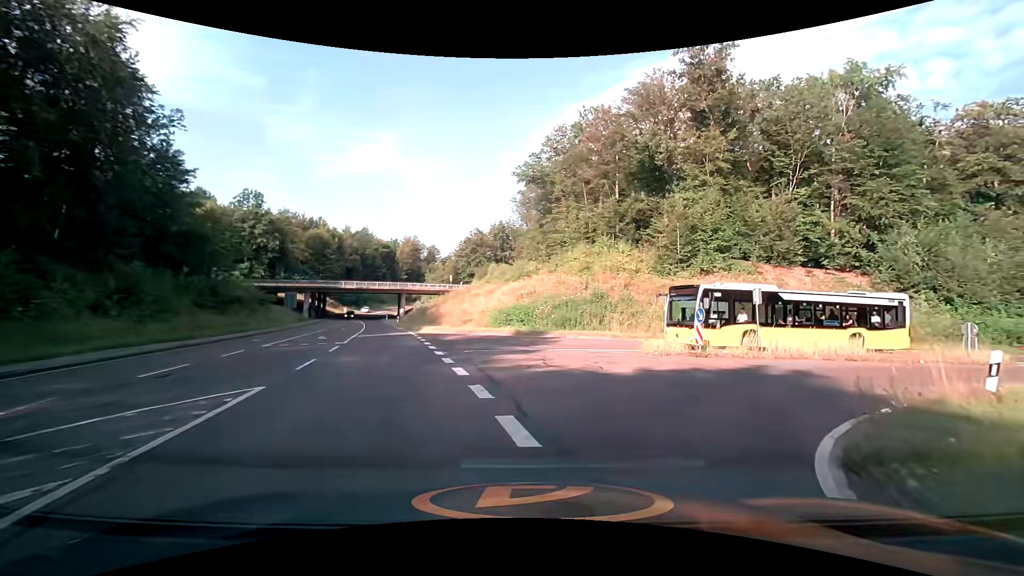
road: tertiary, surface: asphalt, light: Day
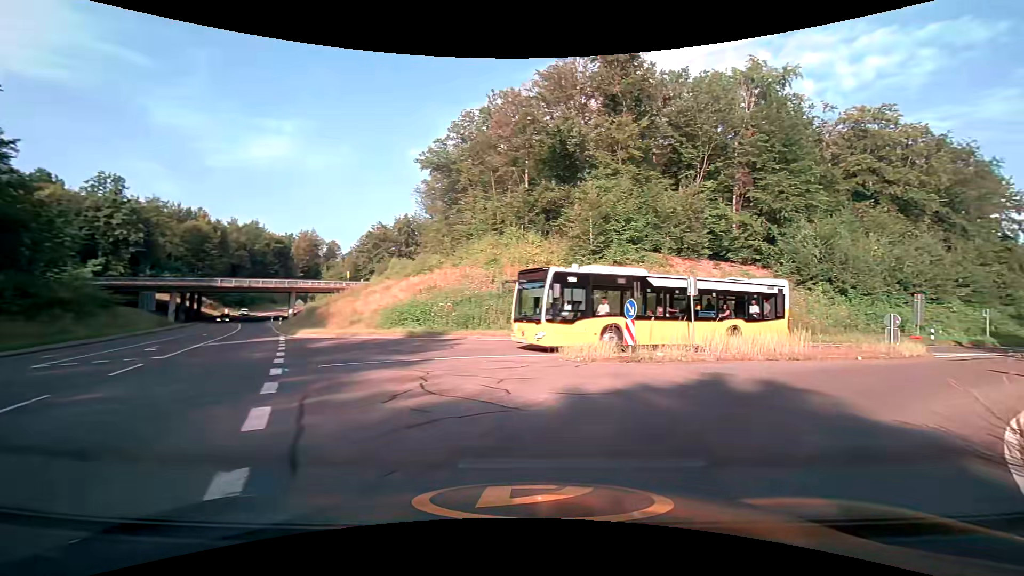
(+0.4, +4.6) m; +10°
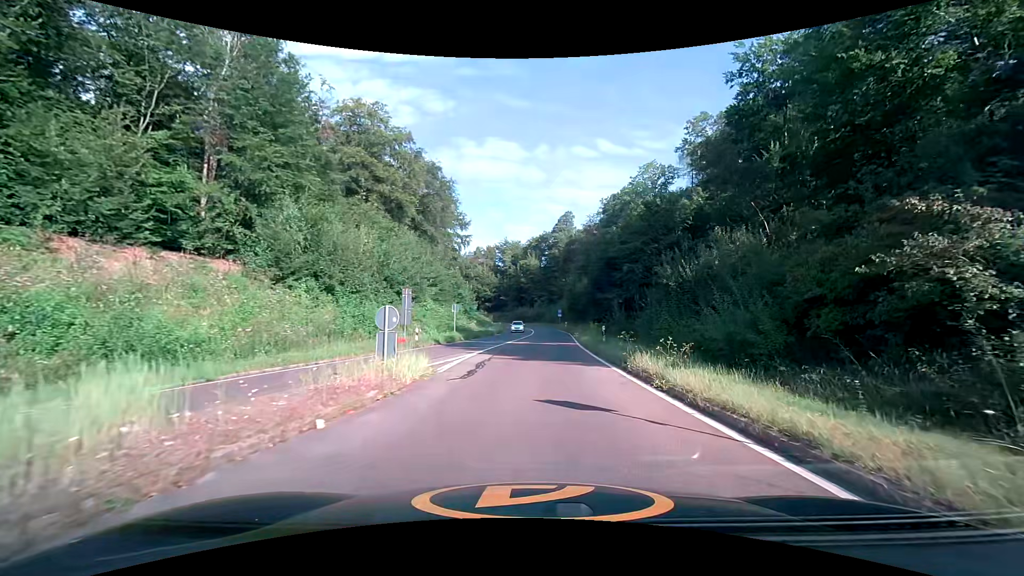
(+7.3, +13.0) m; +53°
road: trunk_link
(0, +10) (+1, +20) (+1, +30) (+2, +40) (+2, +50) (+3, +60) (+3, +70) (+3, +80) (+3, +90) (+2, +100) m
